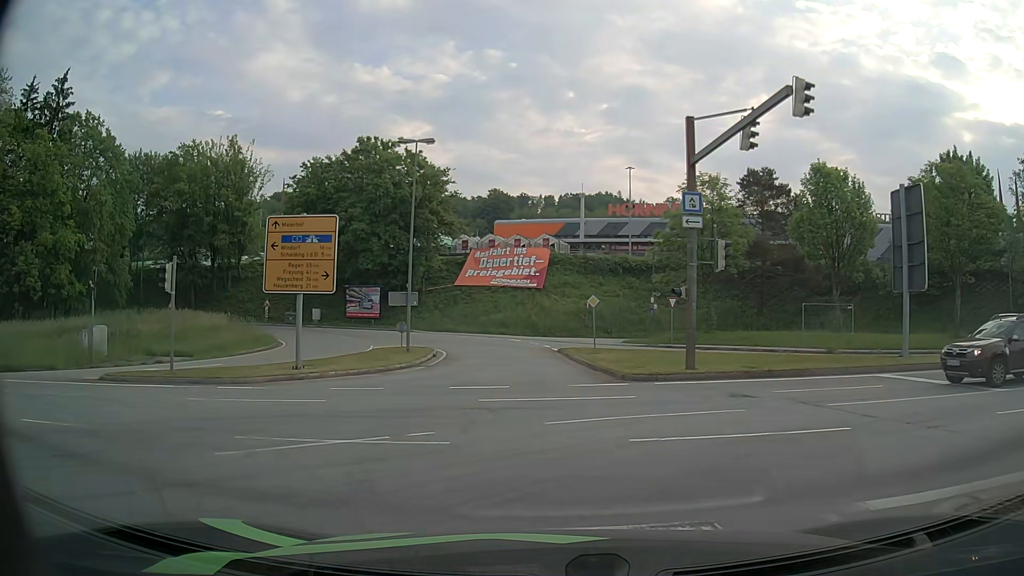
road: primary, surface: asphalt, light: Day
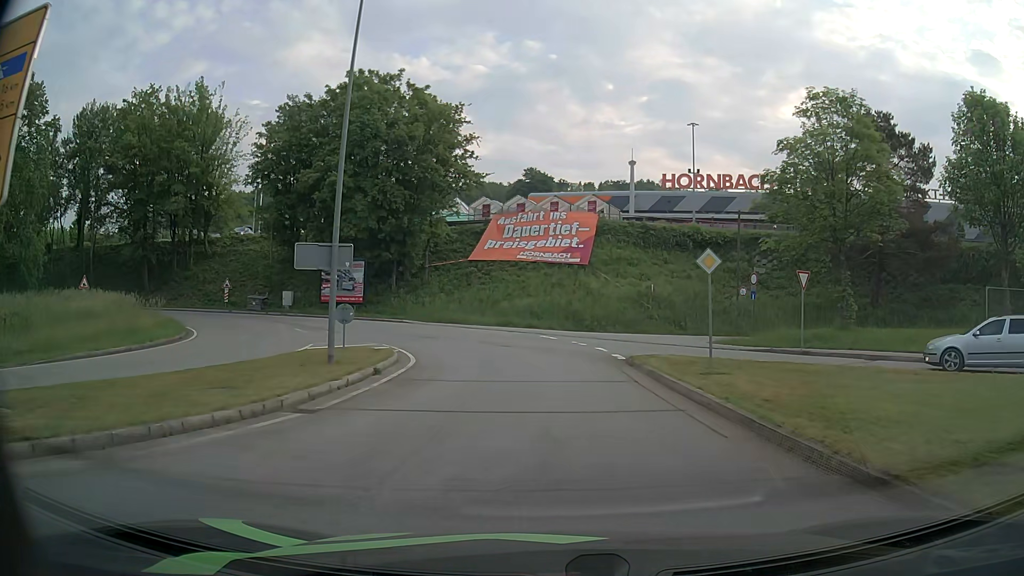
(-0.5, +15.9) m; -3°
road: residential
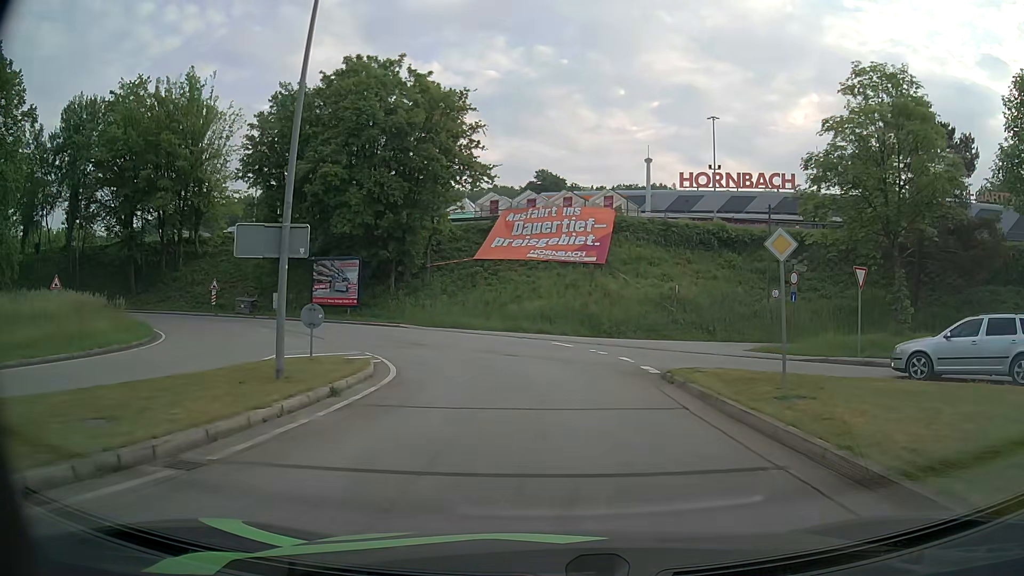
(0.0, +4.0) m; -2°
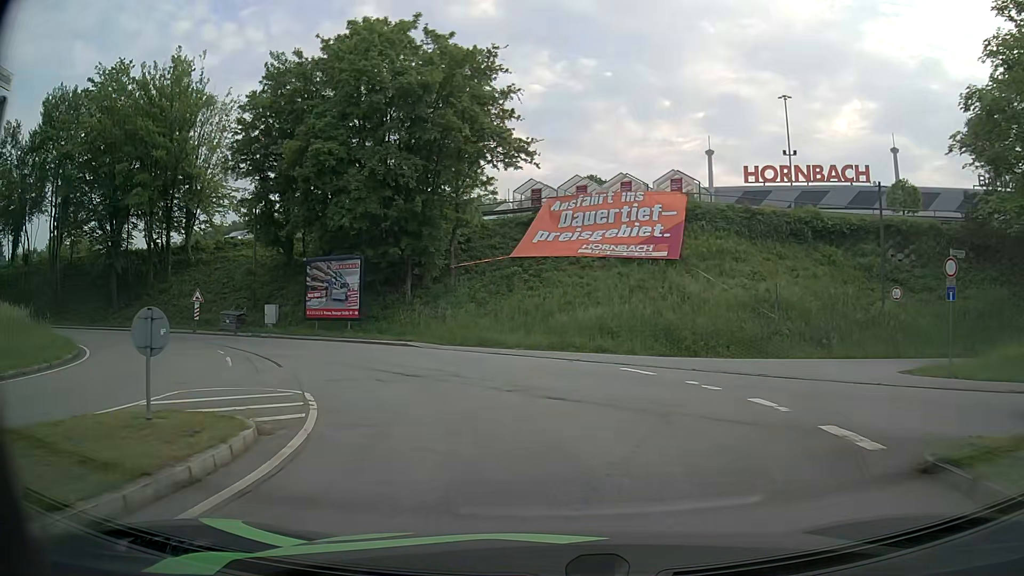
(-0.1, +9.1) m; -4°
(-1, +10) (-5, +19) (-11, +26) (-20, +31) (-30, +33) (-40, +33) (-50, +32) (-60, +31) (-70, +30) (-80, +30) m
